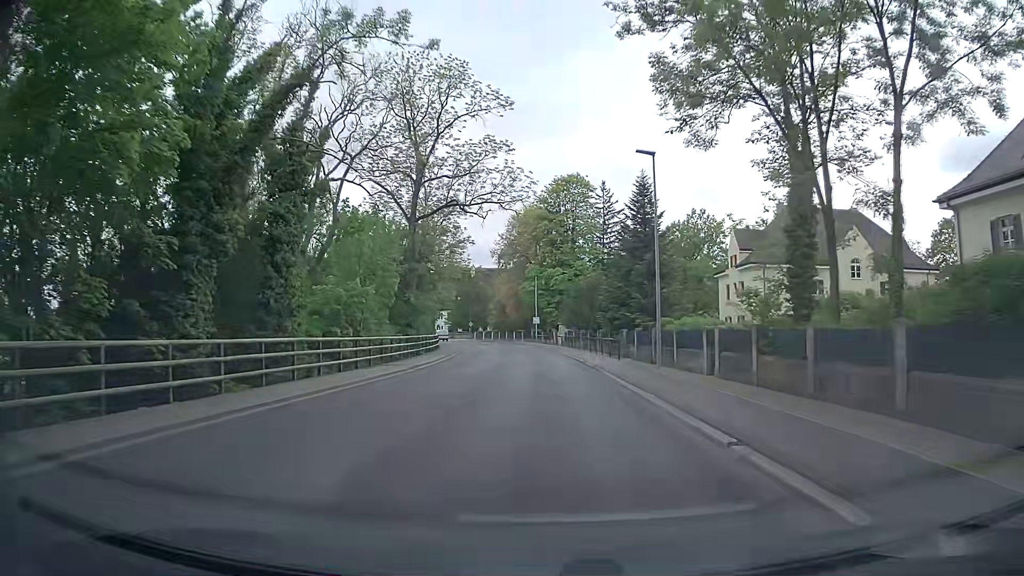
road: secondary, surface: asphalt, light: Day
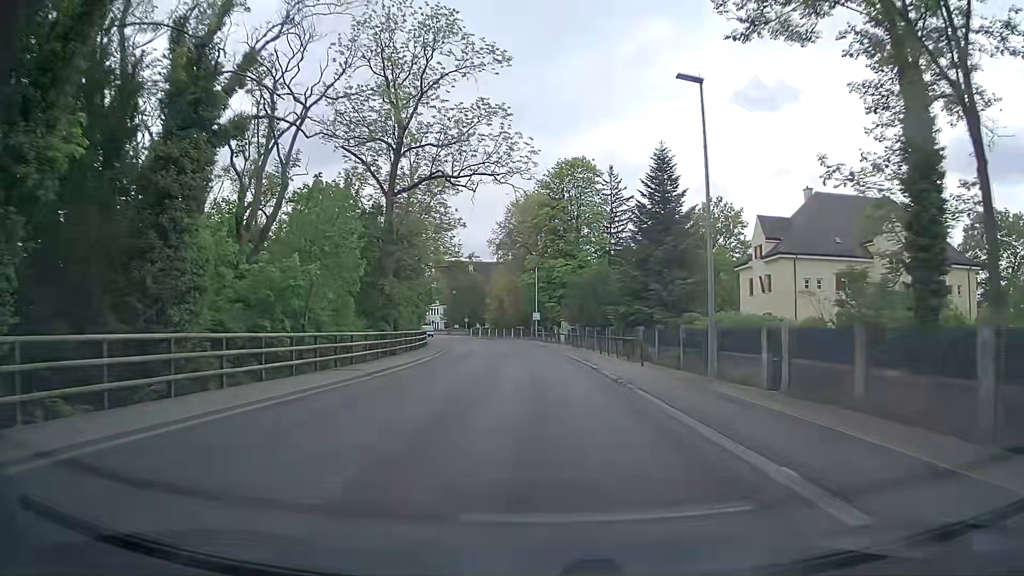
(0.0, +7.6) m; 0°
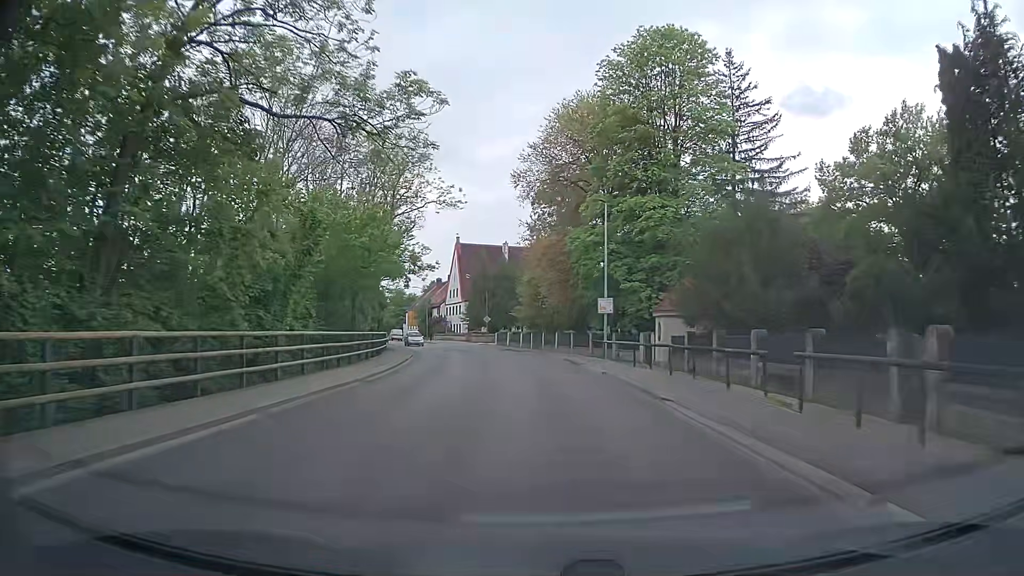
(-1.3, +37.8) m; -5°
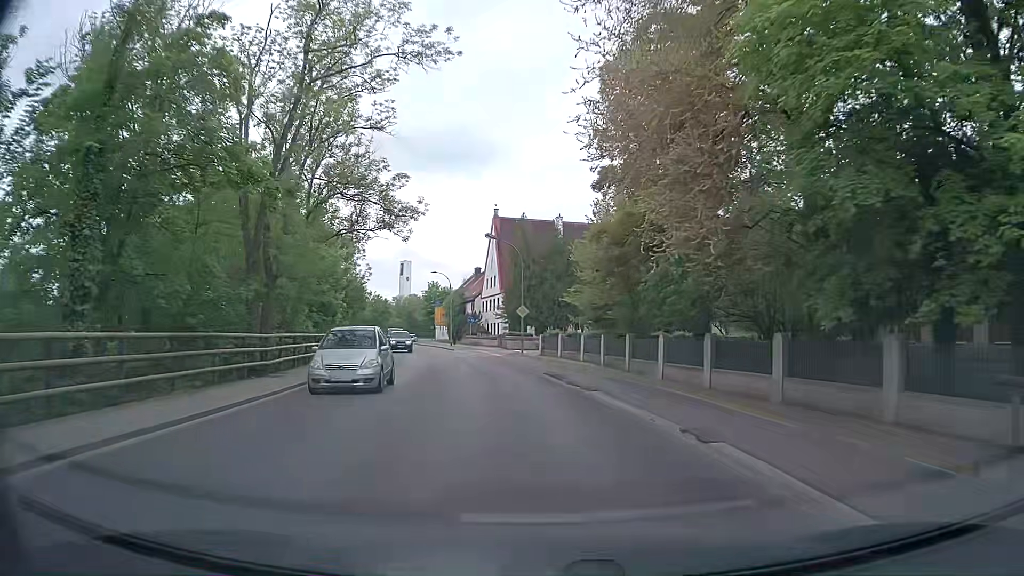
(-0.8, +29.9) m; -4°
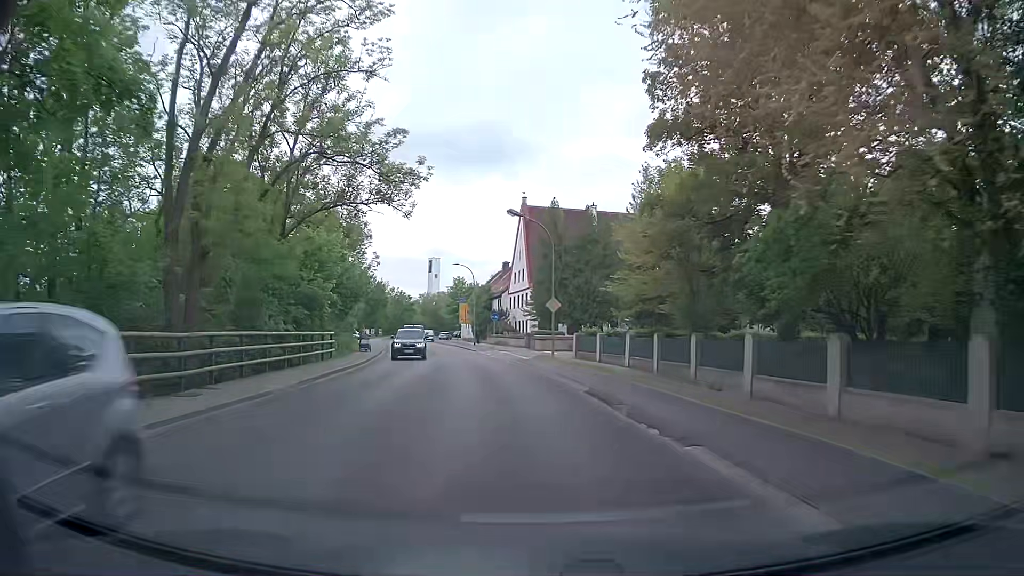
(-0.2, +7.4) m; -2°
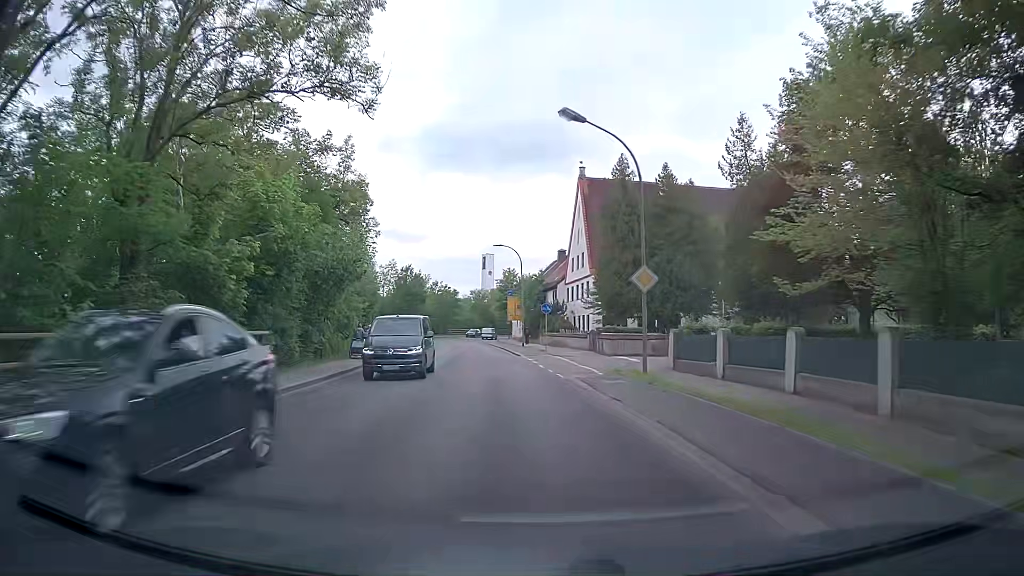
(-0.6, +14.8) m; -5°
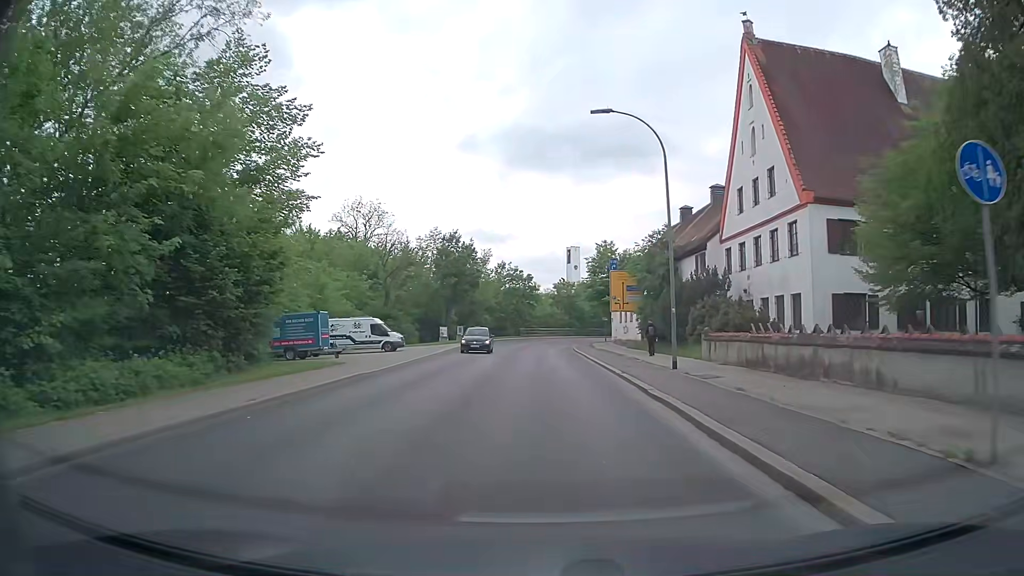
(-2.7, +35.7) m; -7°
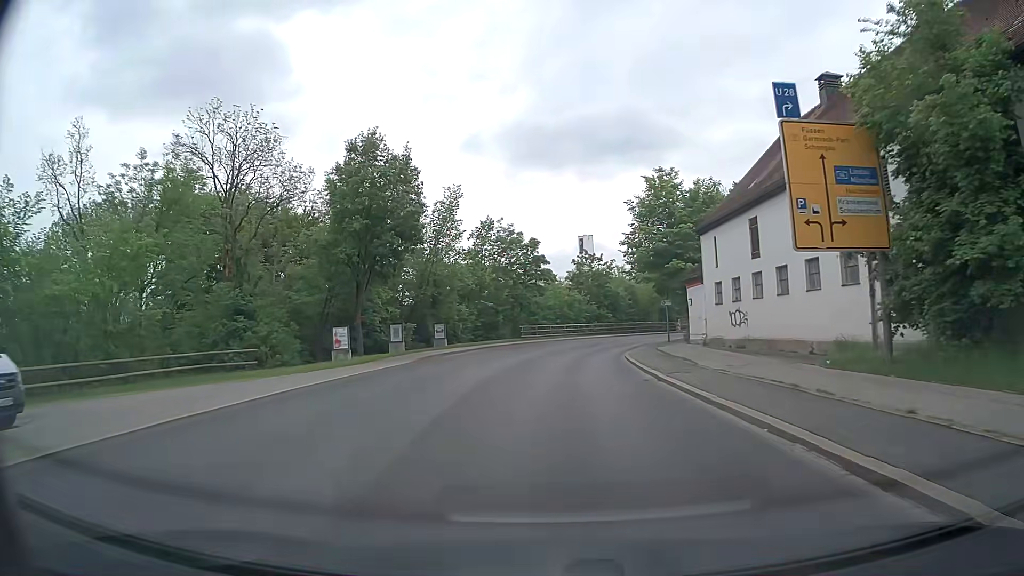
(-0.5, +35.8) m; -2°
(0, +10) (0, +20) (+1, +30) (+2, +40) (+5, +49) (+9, +59) (+14, +67) (+20, +76) (+25, +84) (+31, +92) m
